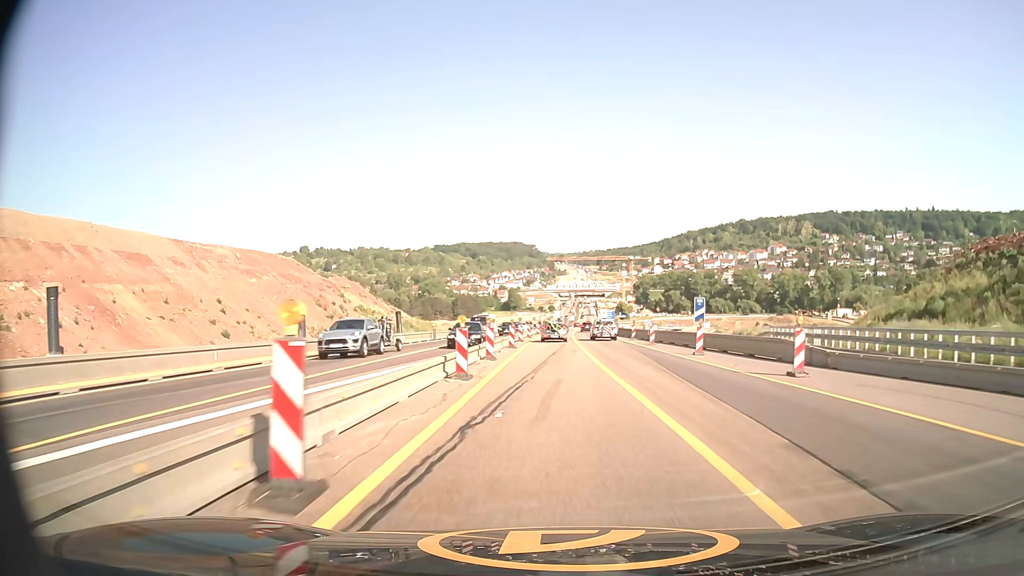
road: motorway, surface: asphalt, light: Day
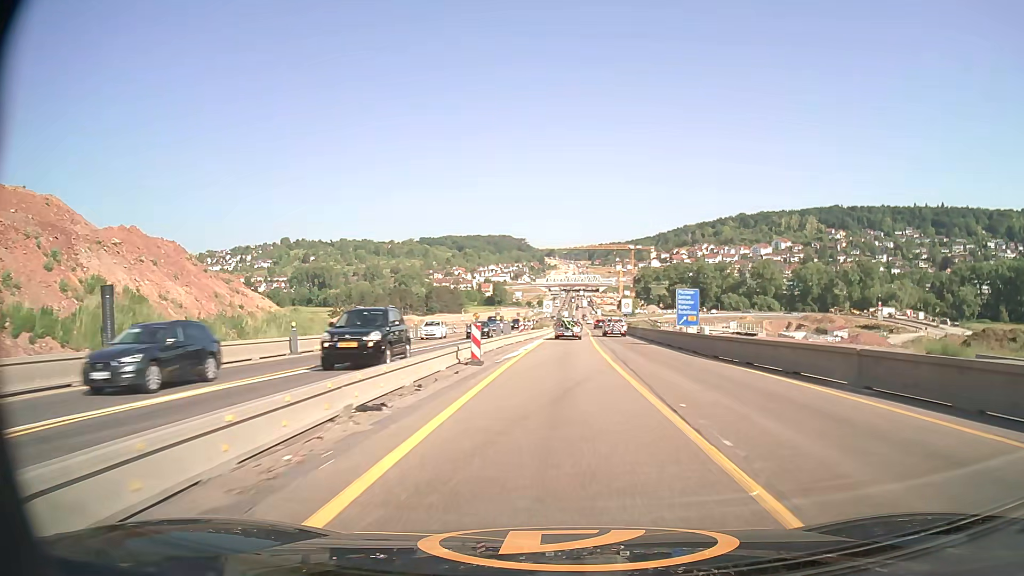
(+0.1, +58.0) m; +1°
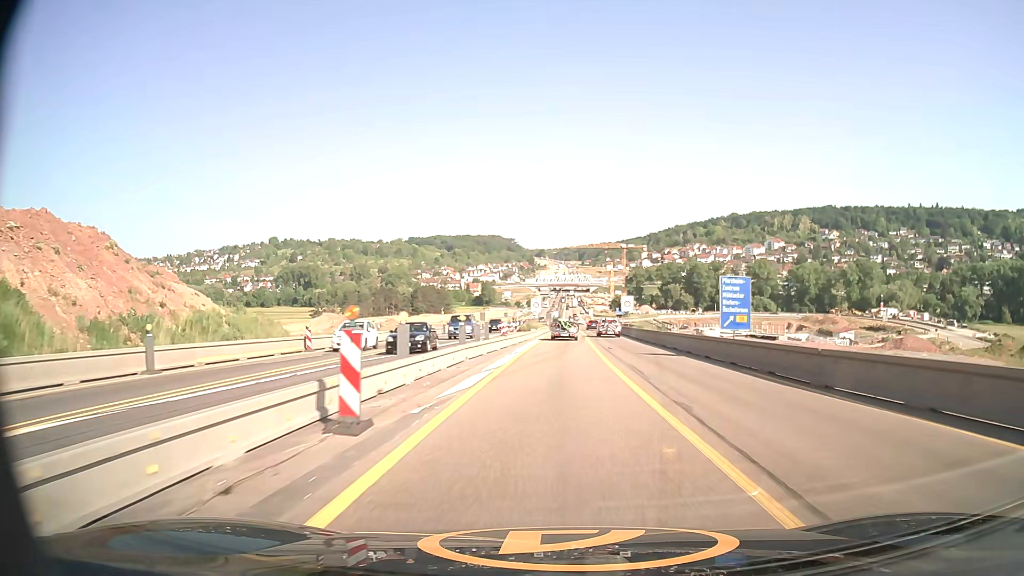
(+0.1, +11.5) m; +1°
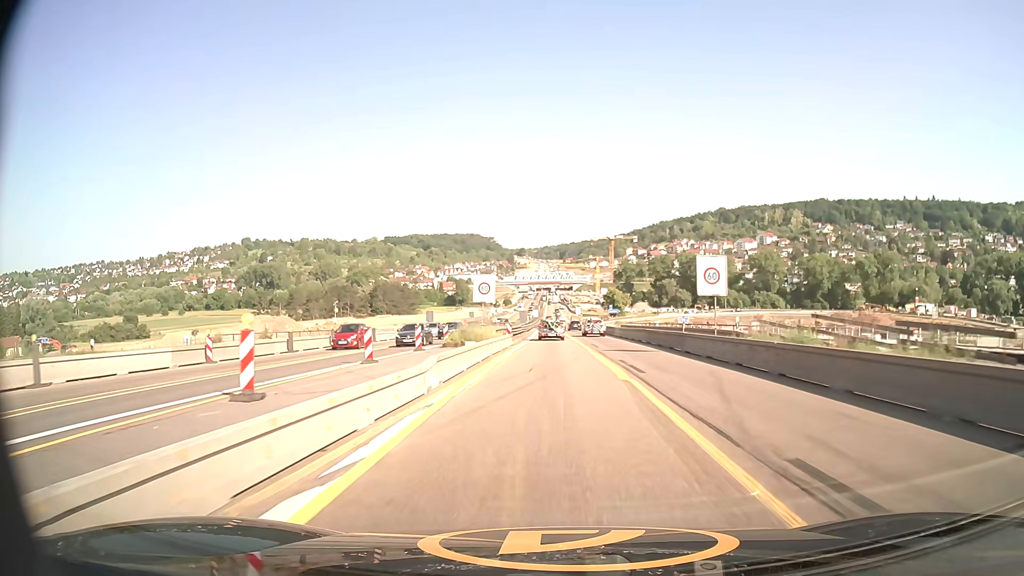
(+0.8, +45.4) m; +2°
(0, +10) (0, +20) (0, +30) (0, +40) (0, +50) (0, +60) (-1, +70) (-1, +80) (-1, +90) (-1, +100) m
